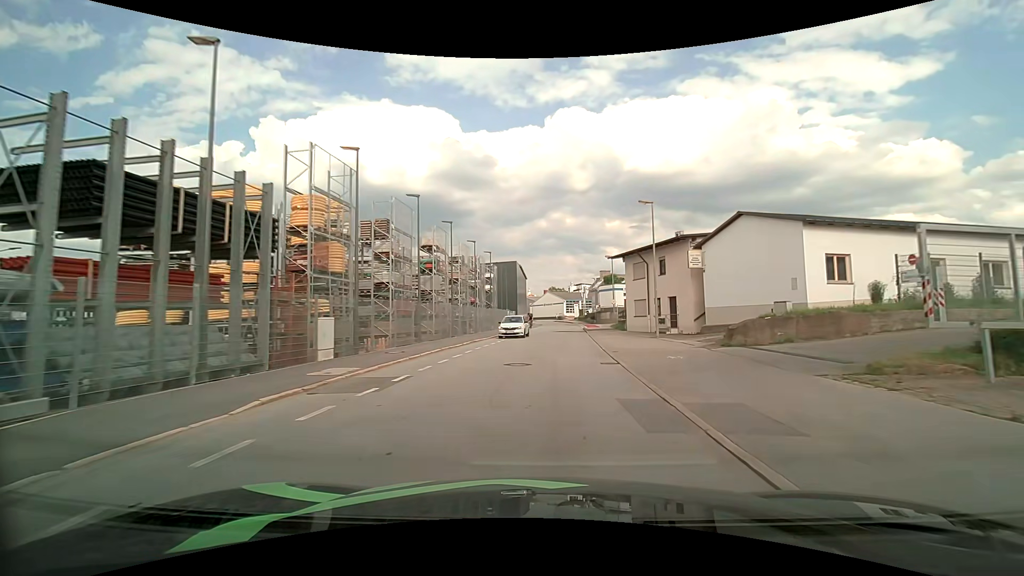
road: residential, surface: asphalt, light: Day
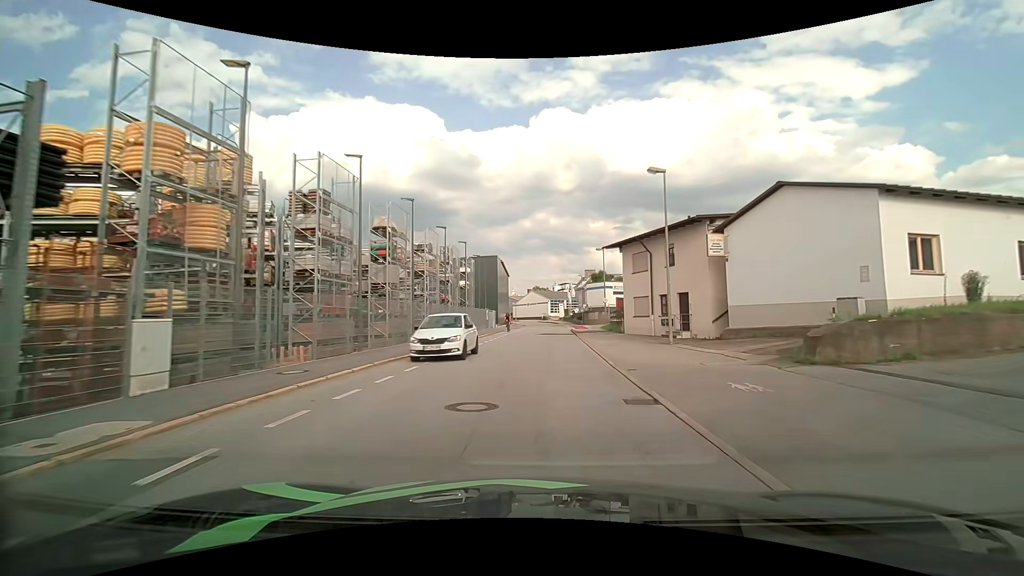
(+0.1, +6.5) m; +2°
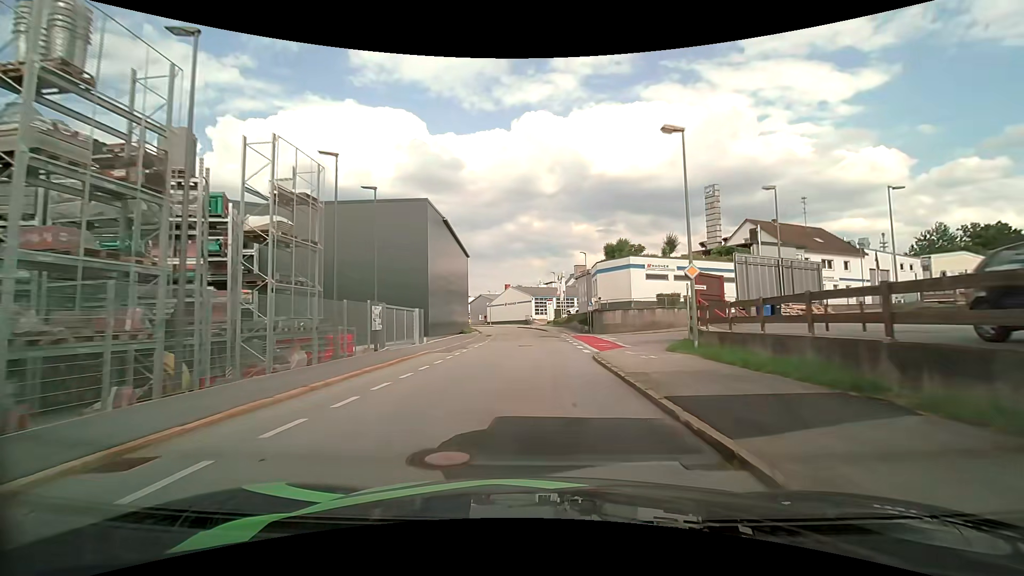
(+0.9, +32.7) m; +2°
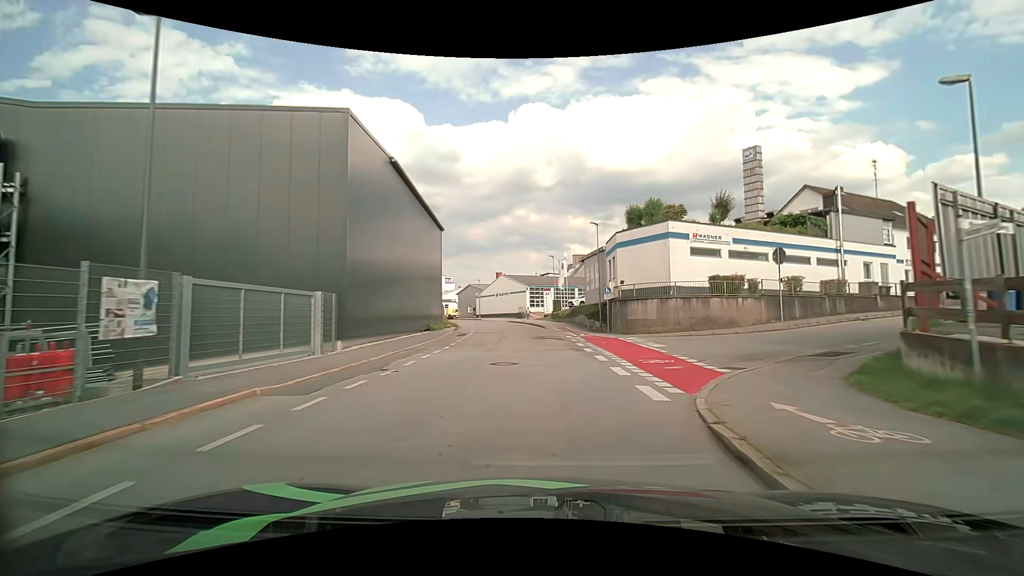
(0.0, +13.0) m; 0°
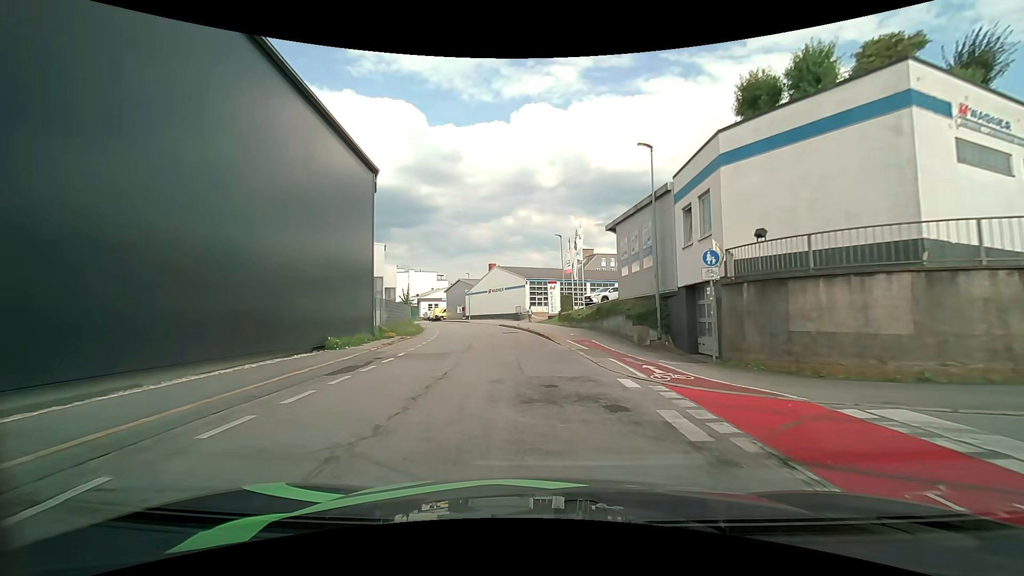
(0.0, +17.8) m; 0°
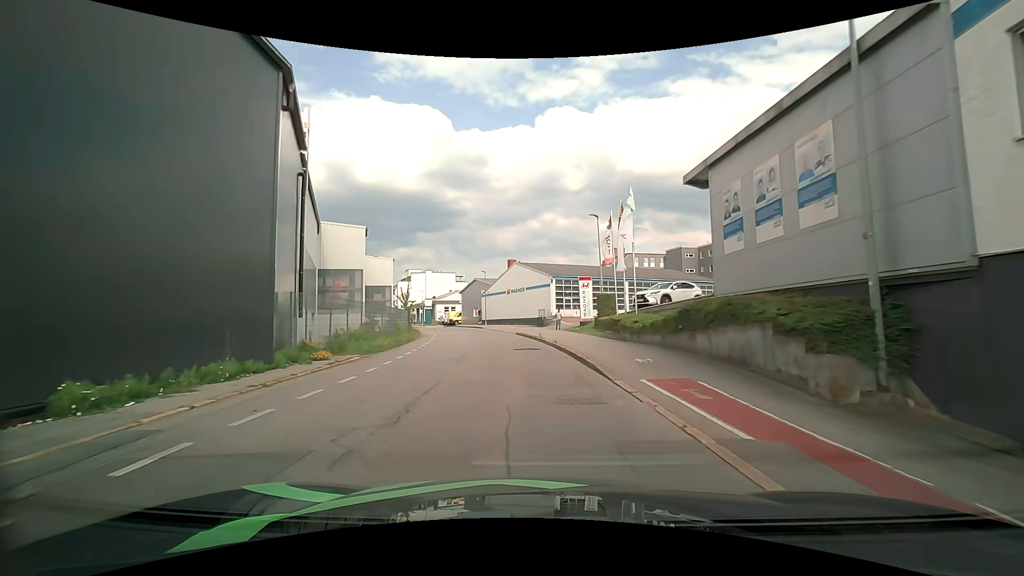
(-0.3, +11.3) m; -4°
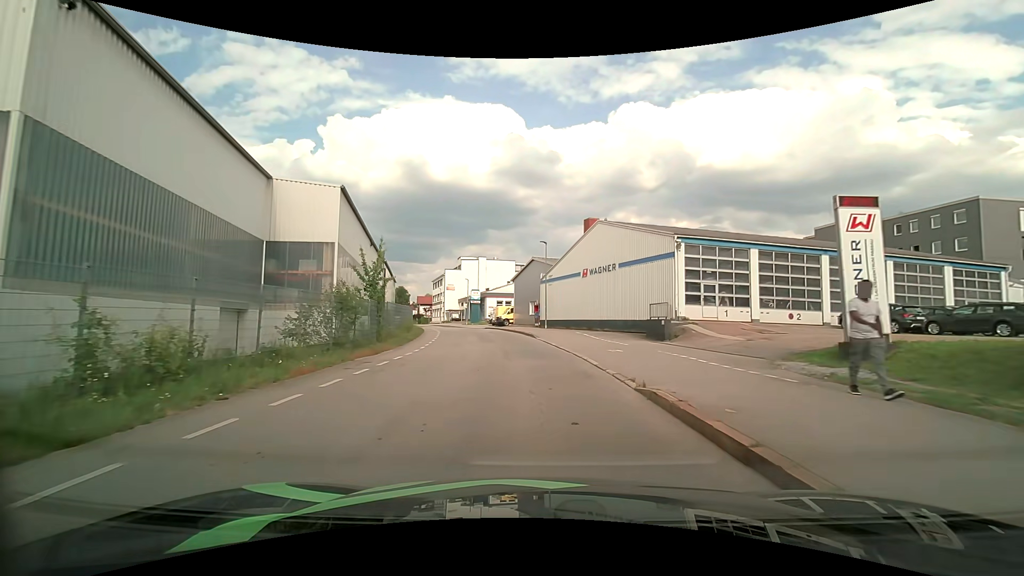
(-1.3, +27.5) m; -7°
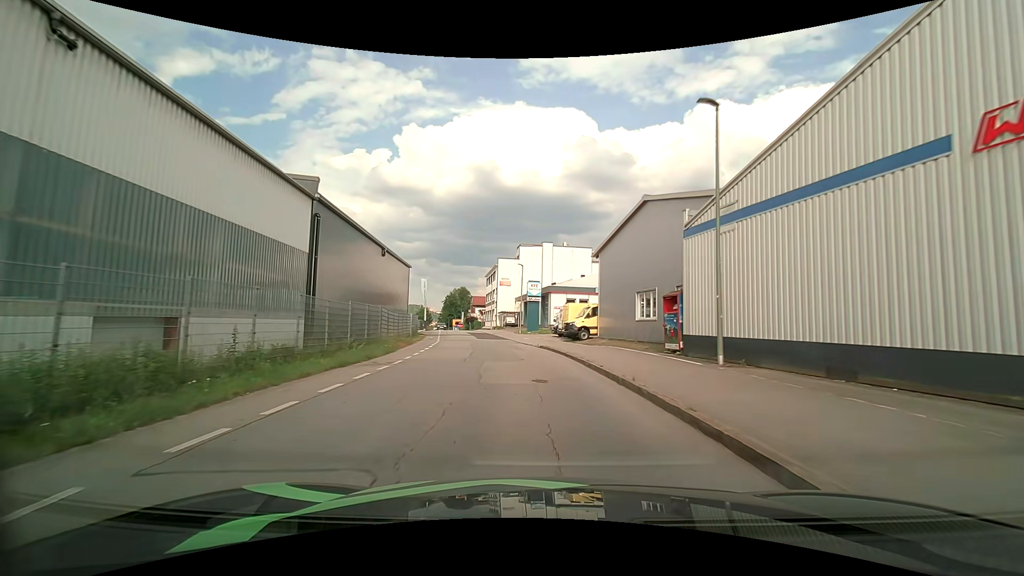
(-1.9, +29.7) m; -8°
(0, +10) (-1, +20) (-2, +30) (-3, +40) (-5, +50) (-7, +60) (-9, +69) (-10, +79) (-12, +89) (-15, +99) m
